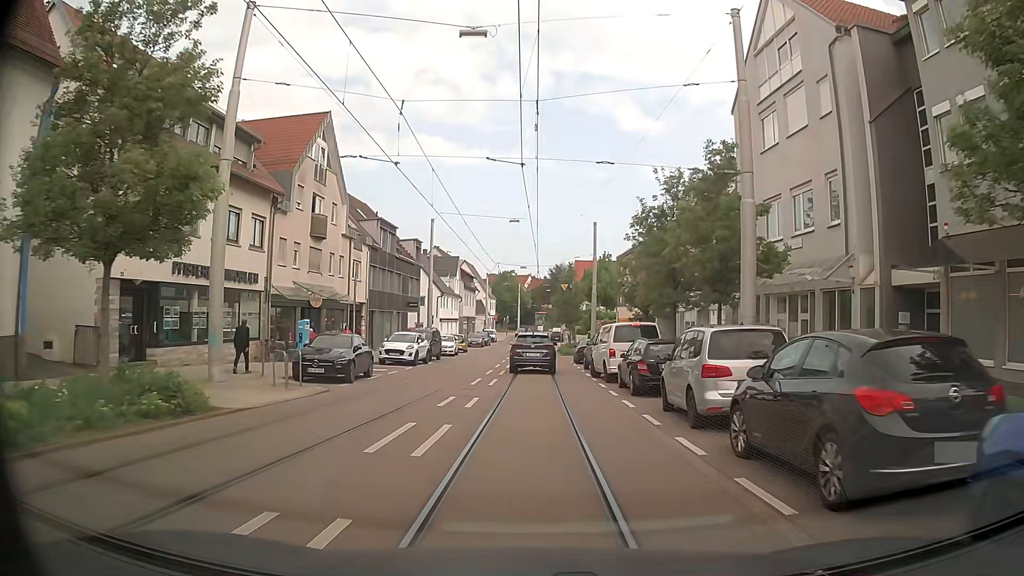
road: tertiary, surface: asphalt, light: Day
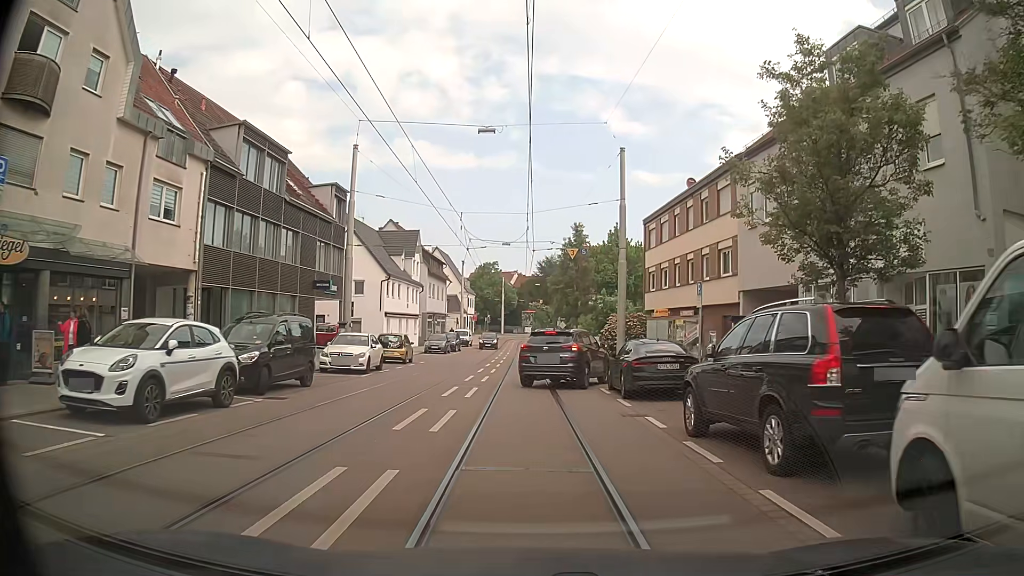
(+0.1, +22.2) m; +2°
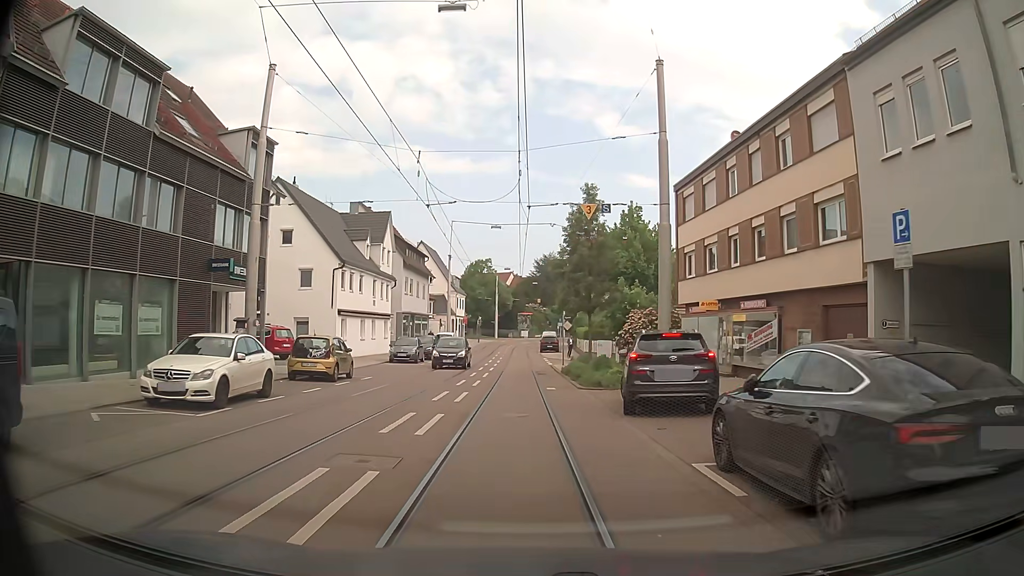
(-0.1, +11.5) m; -1°
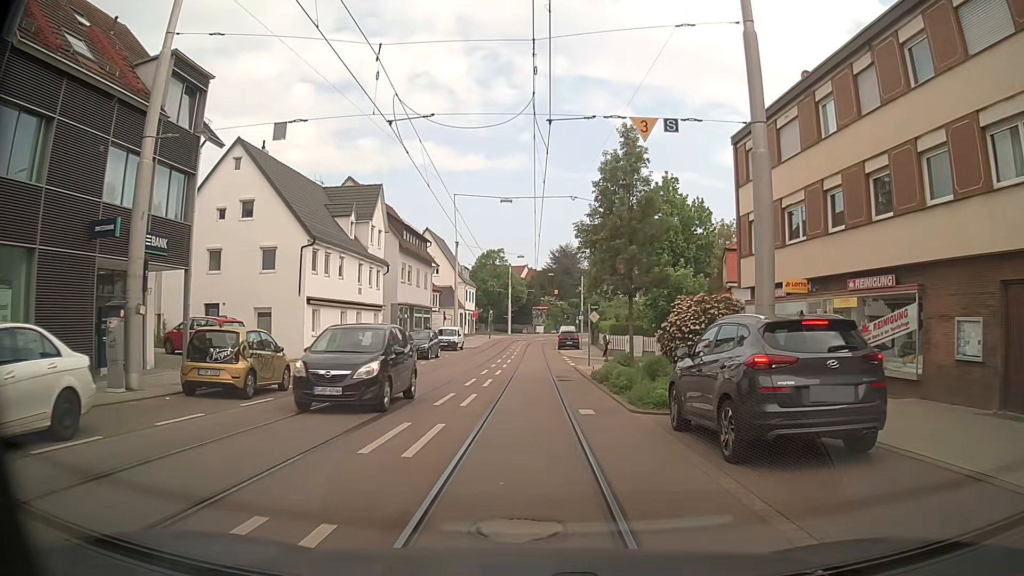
(-0.1, +8.0) m; 0°
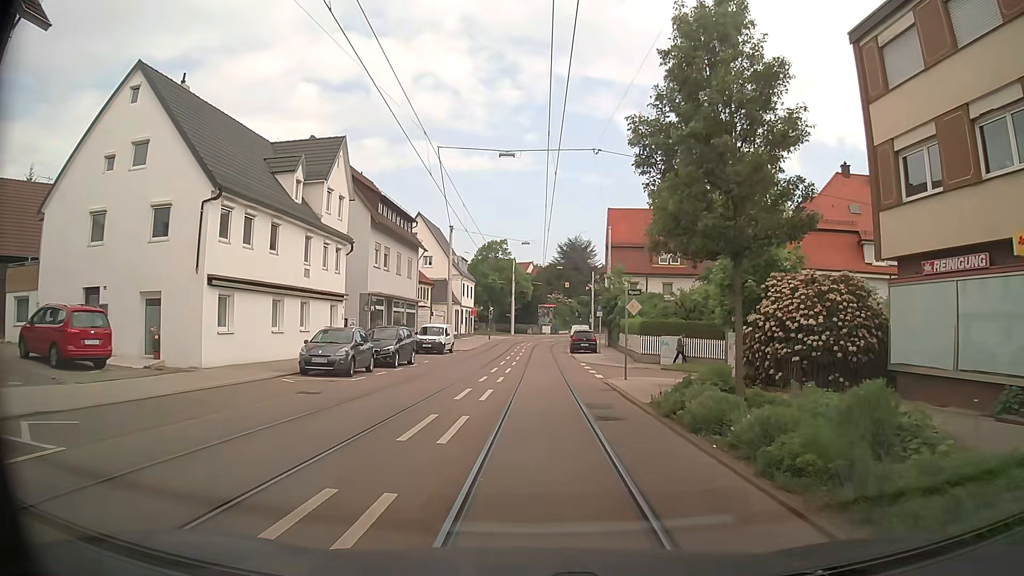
(-0.2, +10.6) m; -1°
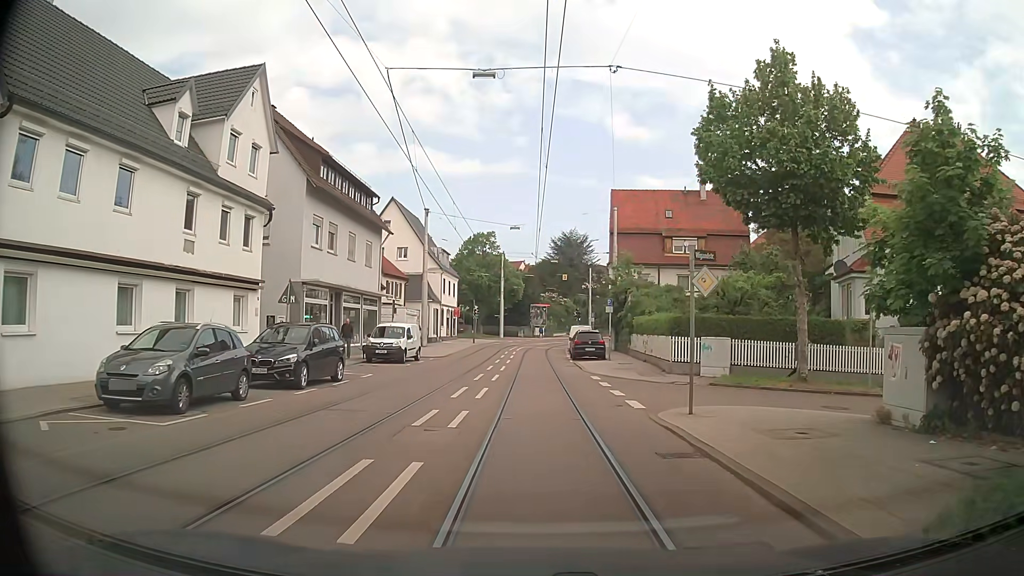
(+0.1, +10.1) m; +1°
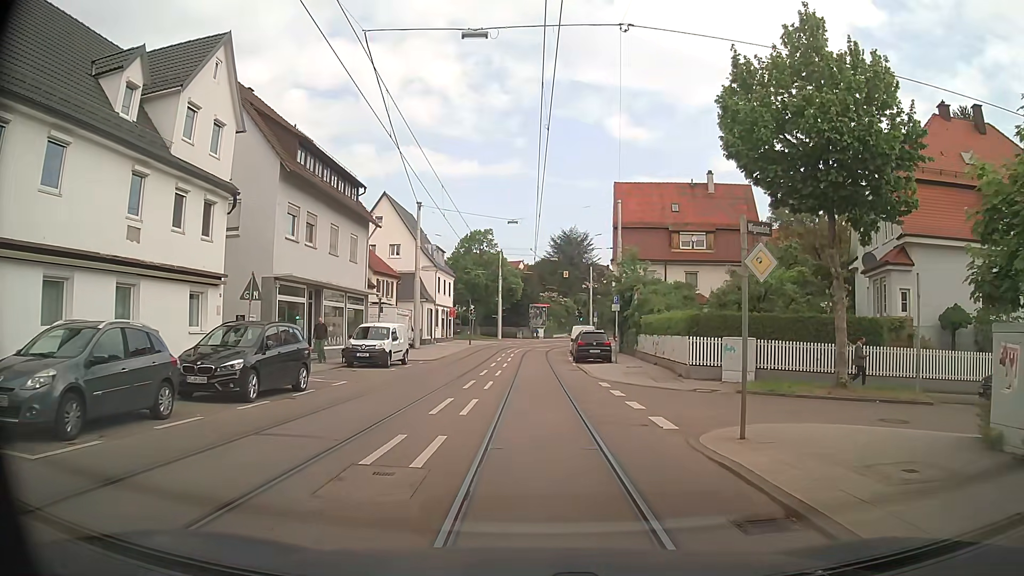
(0.0, +3.1) m; -2°
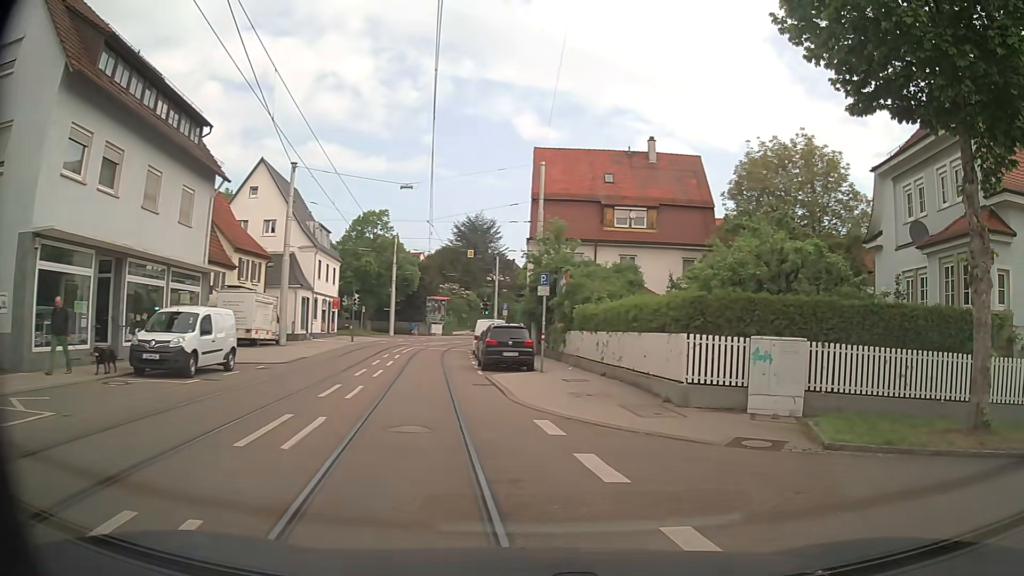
(+0.5, +10.1) m; +12°
